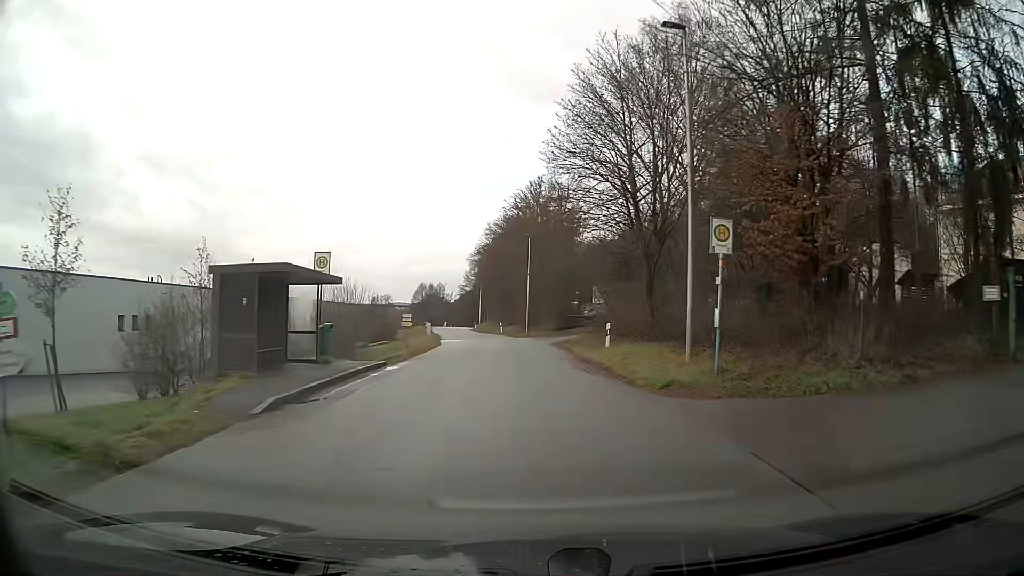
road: tertiary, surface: asphalt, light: Day
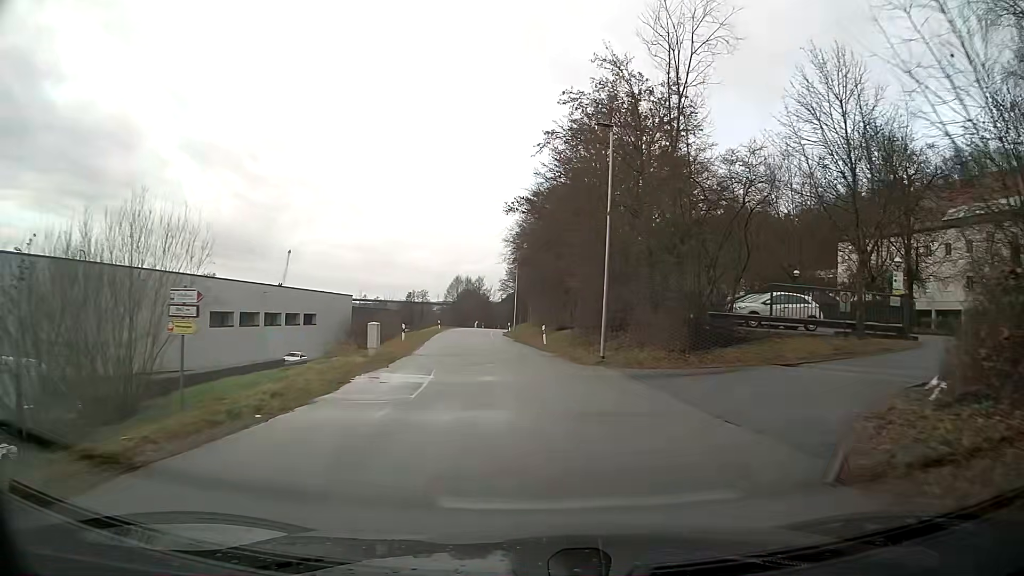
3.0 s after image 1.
(-1.1, +31.4) m; -4°
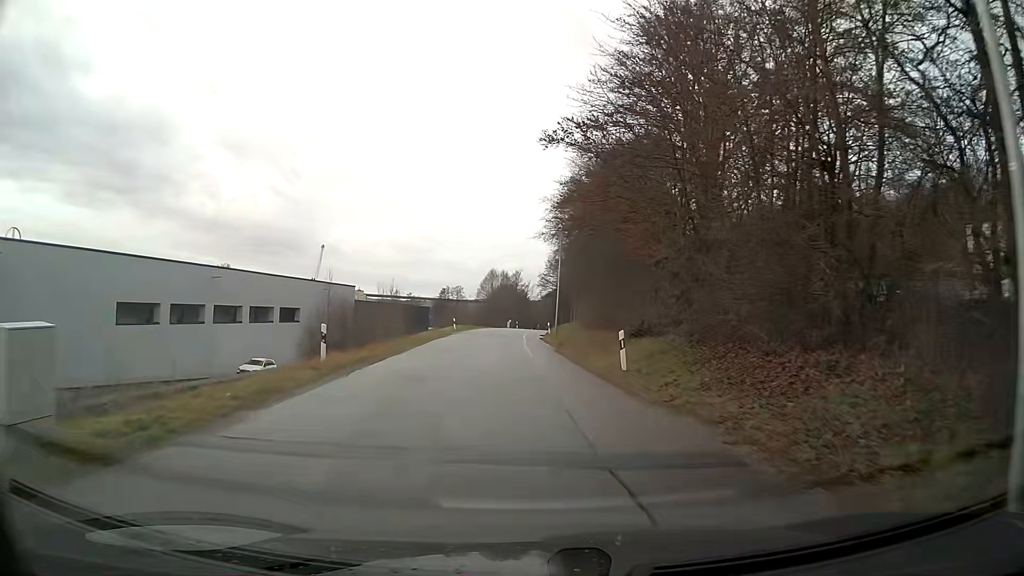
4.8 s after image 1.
(-0.5, +18.9) m; -3°
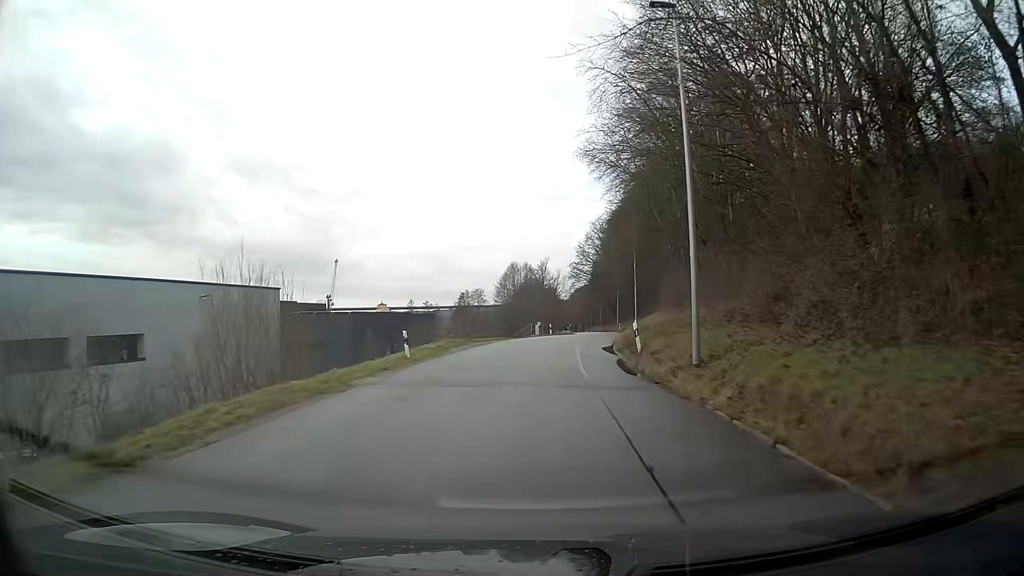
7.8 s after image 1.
(-0.8, +32.2) m; -2°
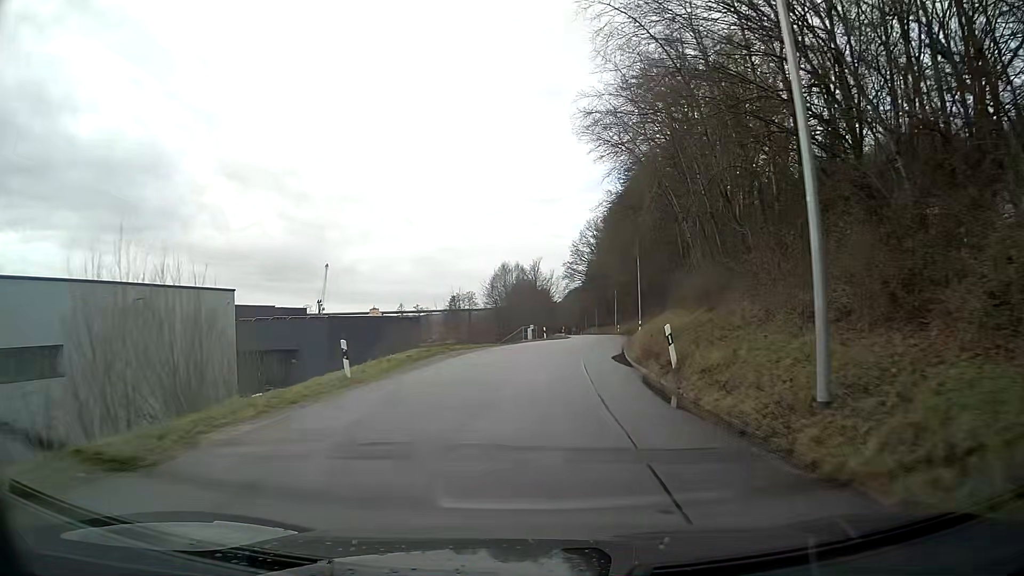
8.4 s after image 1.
(0.0, +6.6) m; +1°
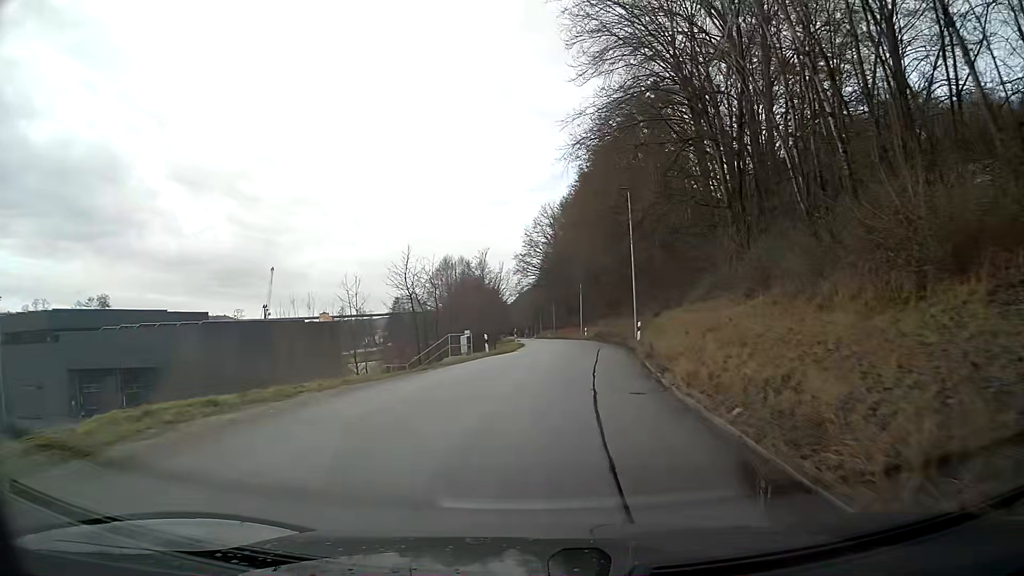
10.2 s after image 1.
(+0.7, +19.8) m; +4°
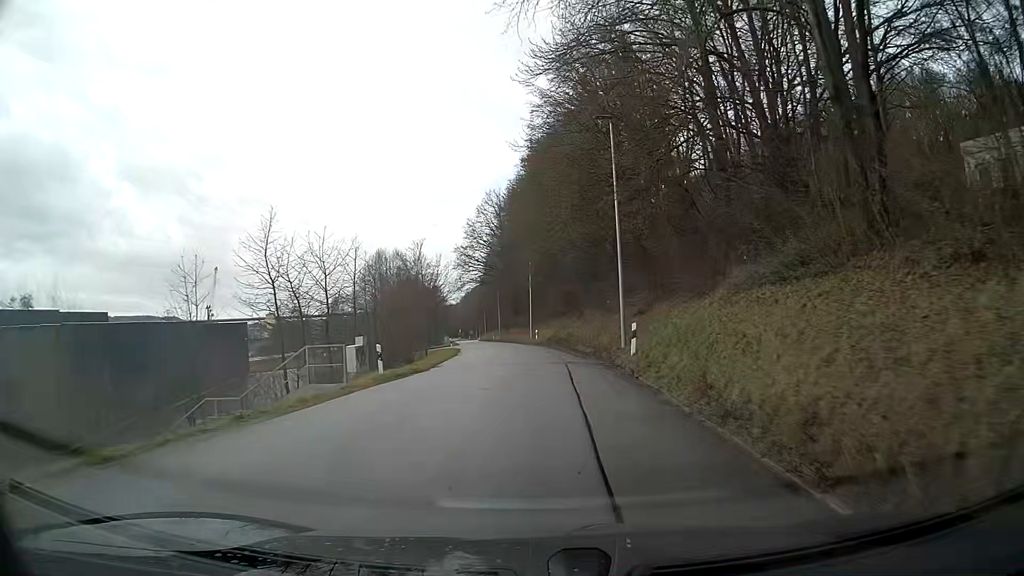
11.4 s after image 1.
(+0.4, +13.2) m; +4°
(0, +10) (0, +20) (0, +30) (-1, +40) (-2, +50) (-3, +60) (-5, +70) (-6, +80) (-7, +90) (-9, +99) m
